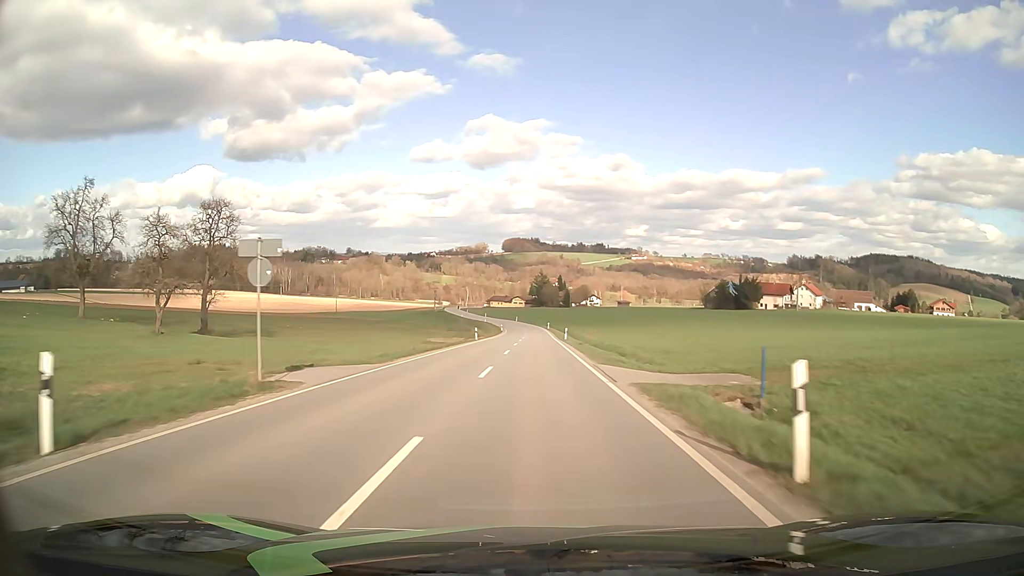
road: tertiary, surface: asphalt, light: Day
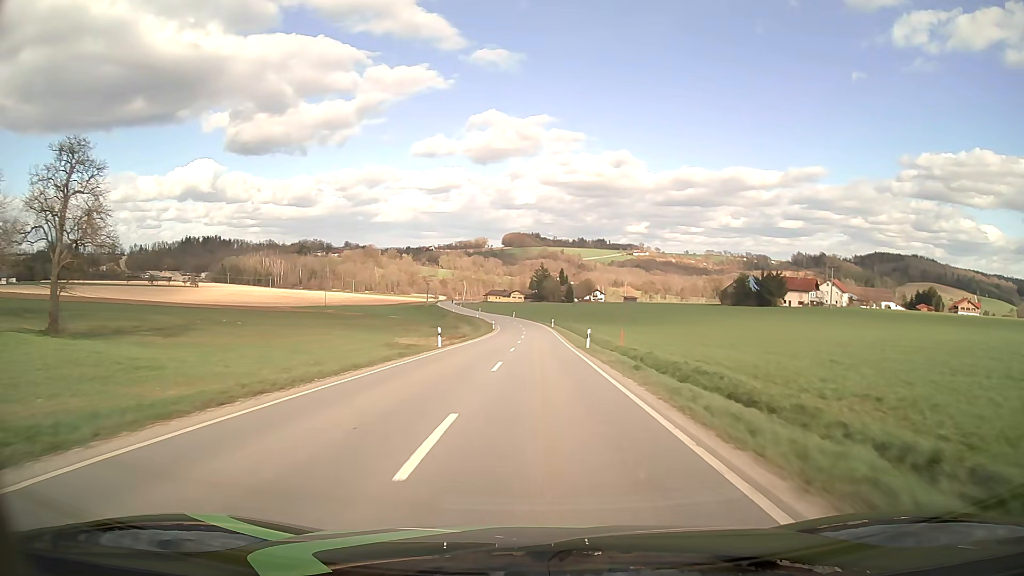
(0.0, +22.1) m; 0°
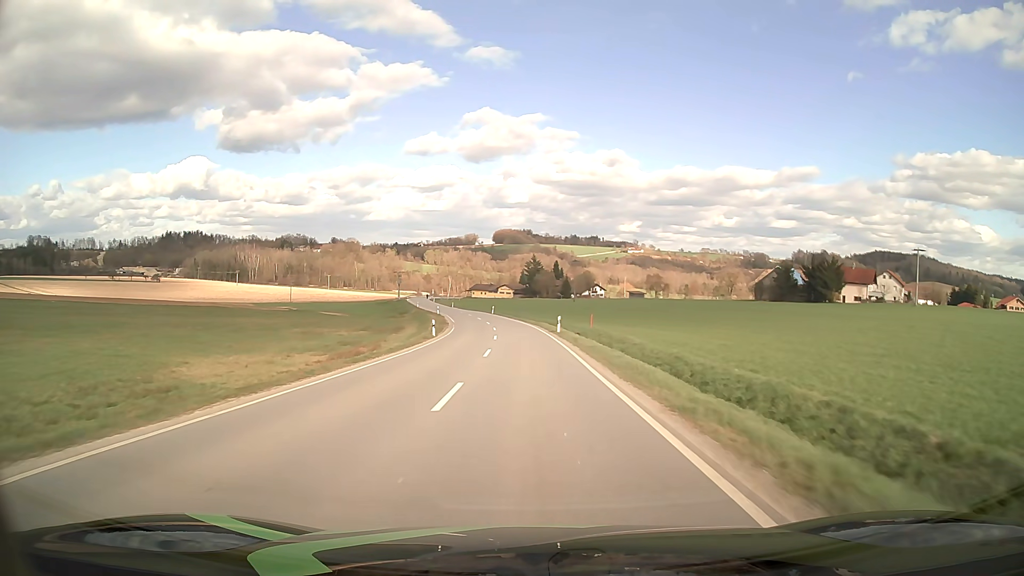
(+0.5, +43.9) m; +1°
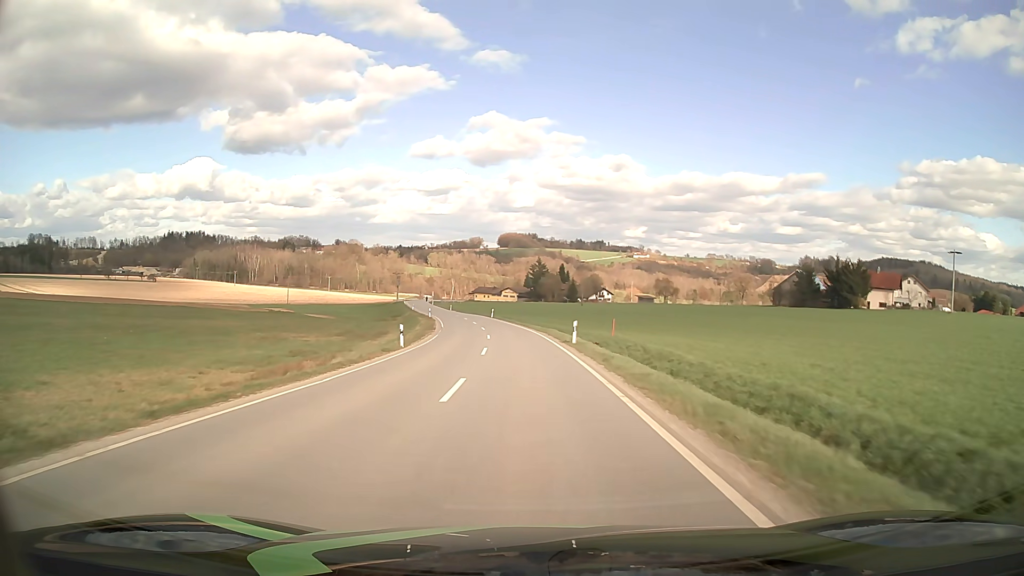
(0.0, +10.9) m; 0°
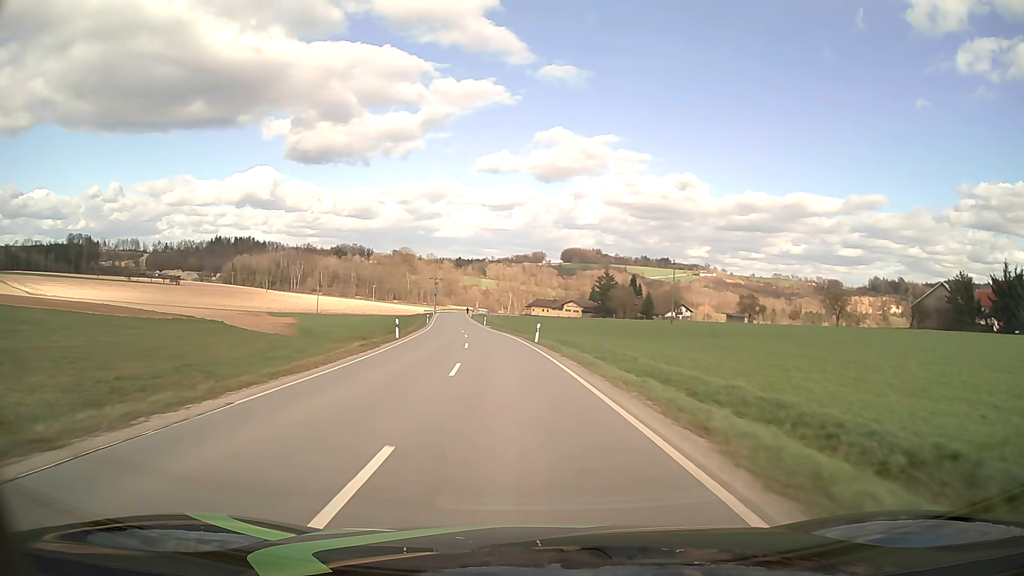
(-1.5, +43.6) m; -5°
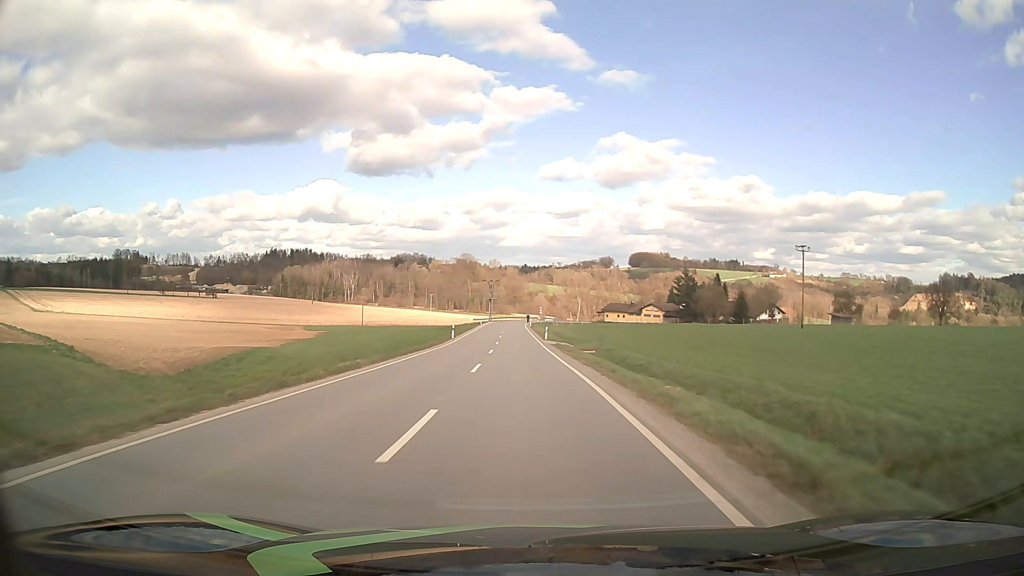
(-1.7, +32.7) m; -6°
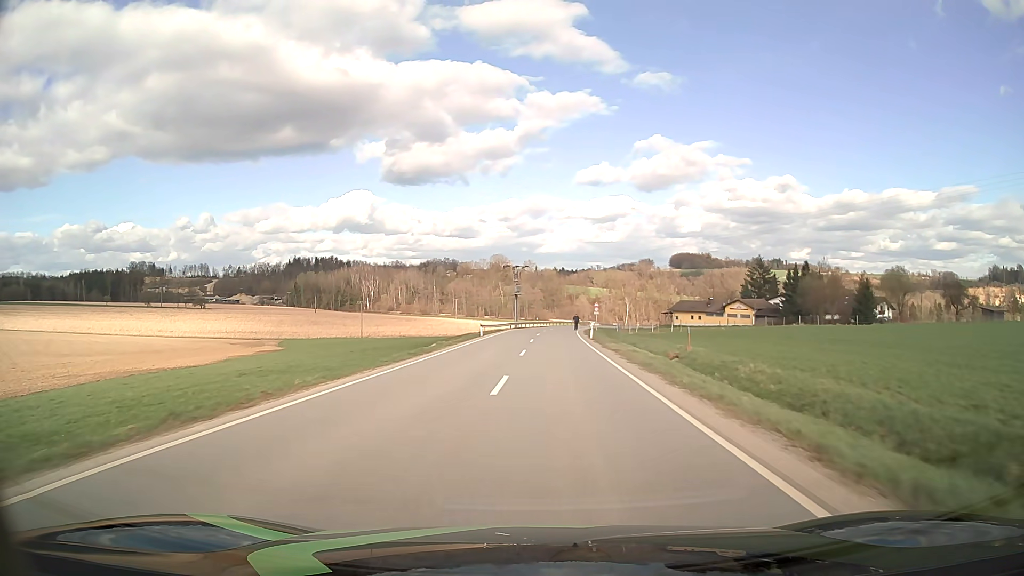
(-1.7, +54.7) m; -3°
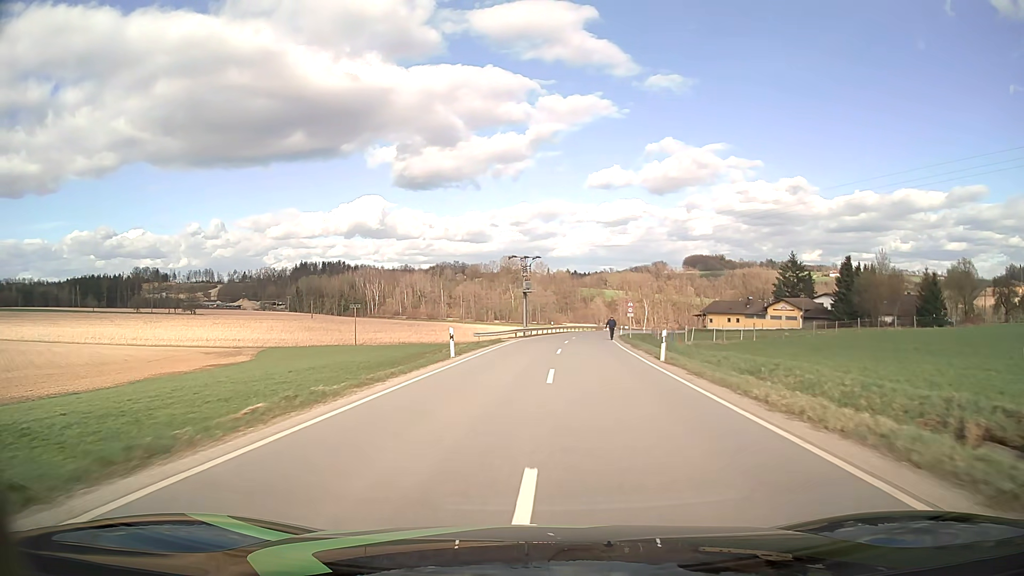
(-0.2, +21.4) m; -1°
(0, +10) (0, +20) (0, +30) (+1, +40) (+2, +50) (+4, +60) (+6, +70) (+8, +79) (+10, +89) (+12, +99) m
